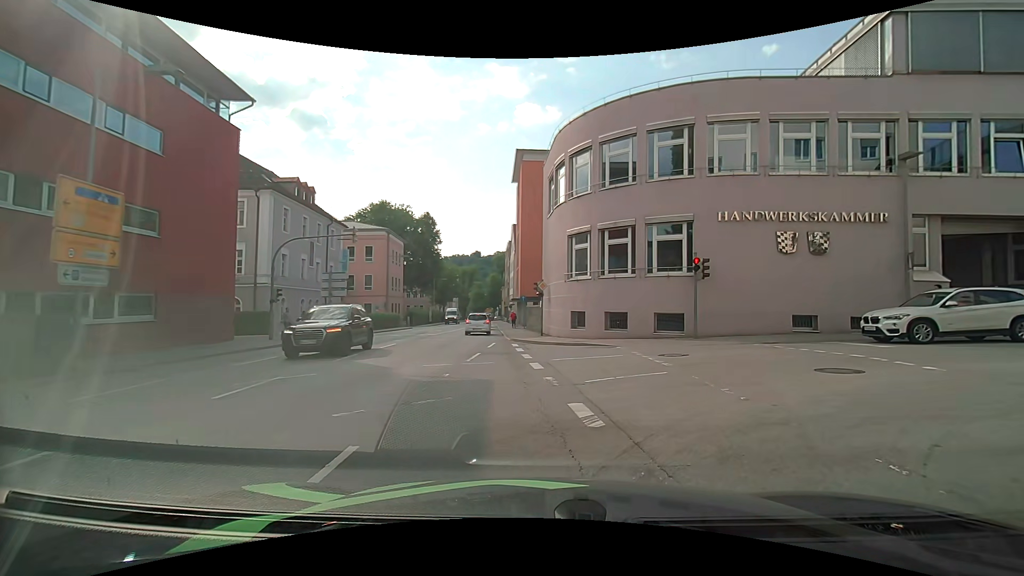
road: primary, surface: asphalt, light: Day
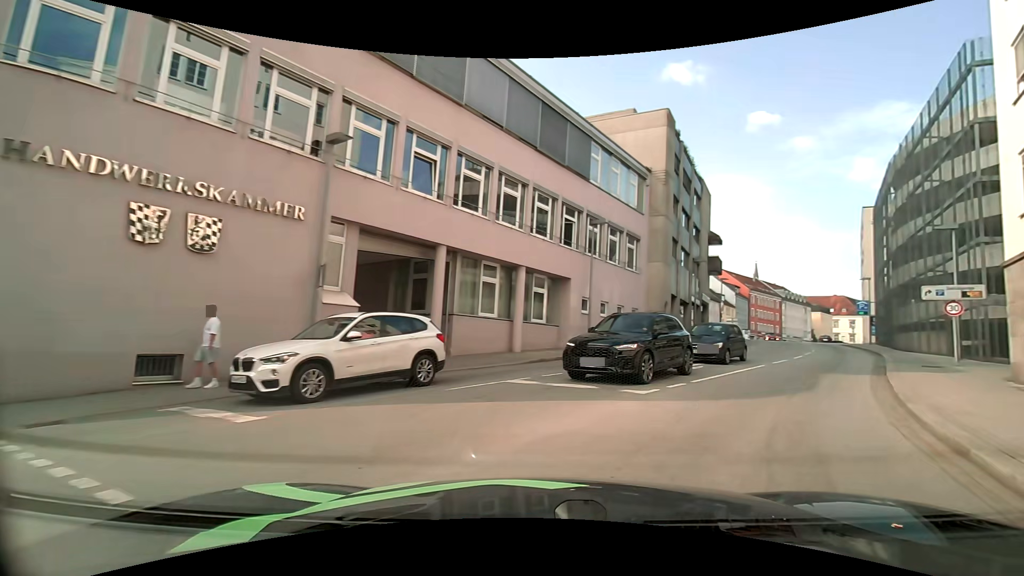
(+4.3, +8.0) m; +60°
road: tertiary
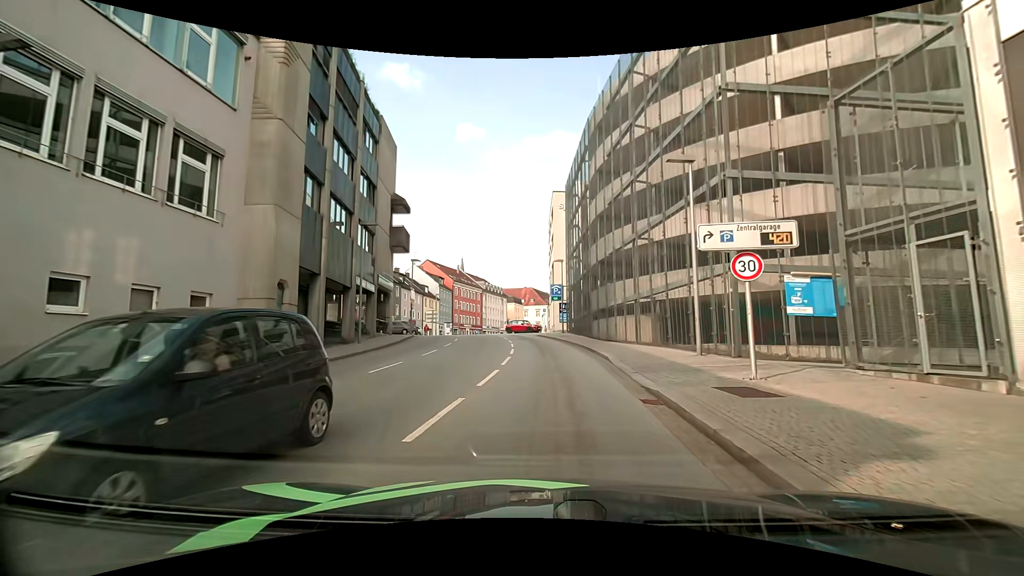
(+6.1, +14.8) m; +31°
